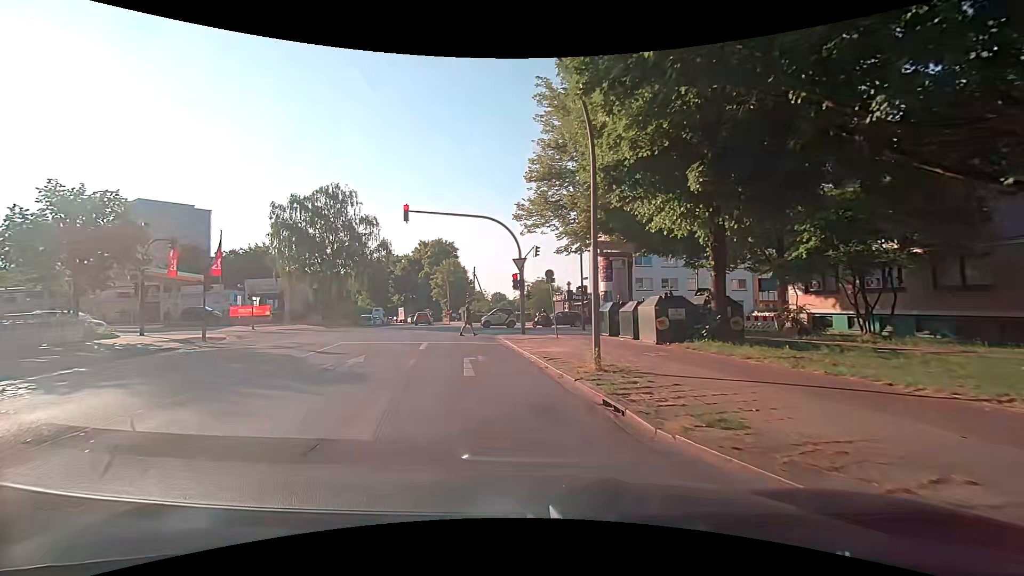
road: tertiary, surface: asphalt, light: Day
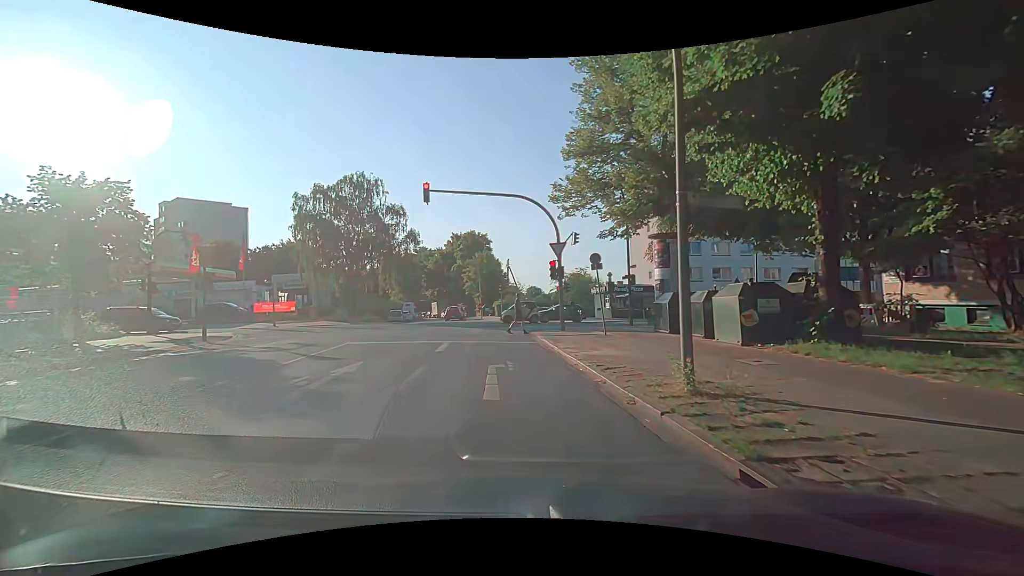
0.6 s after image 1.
(-0.1, +3.6) m; -4°
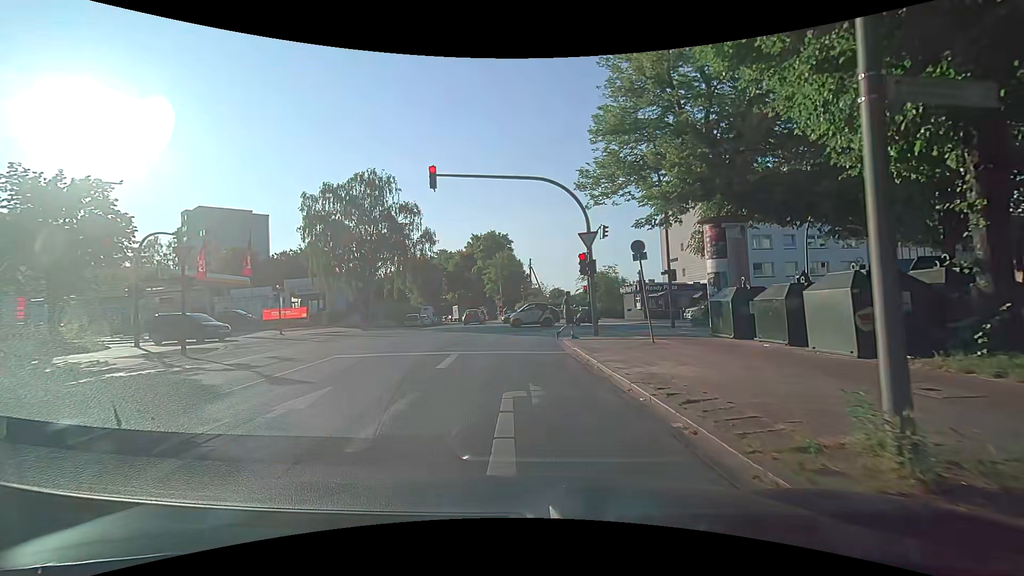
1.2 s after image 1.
(0.0, +3.3) m; -2°
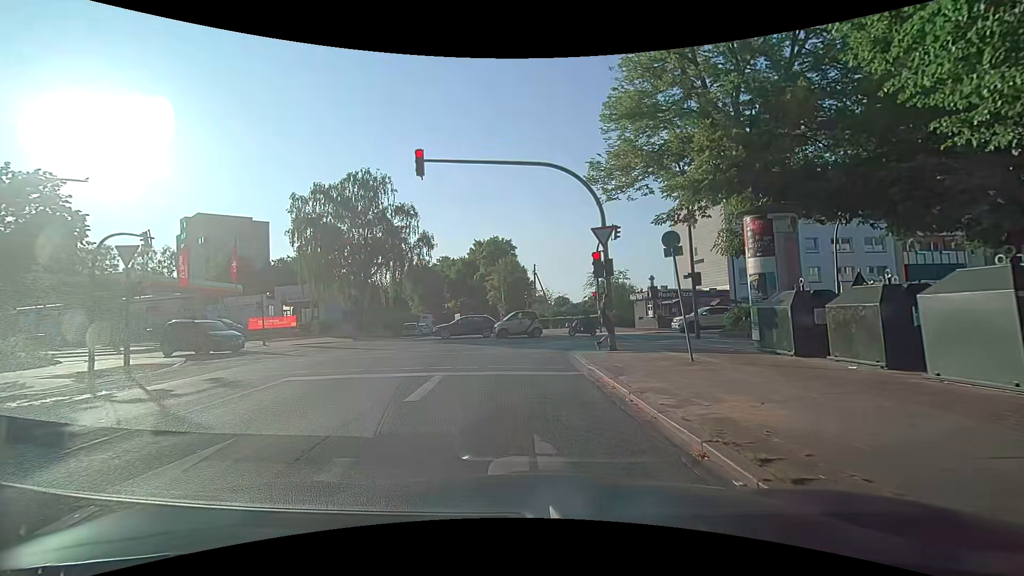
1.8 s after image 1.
(0.0, +3.0) m; -2°
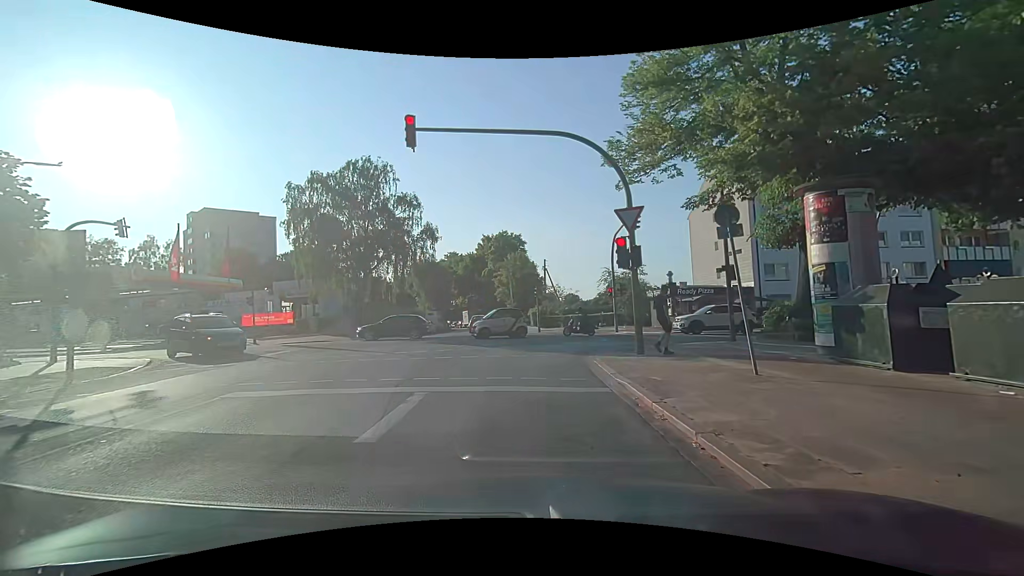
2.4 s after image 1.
(0.0, +2.5) m; 0°
